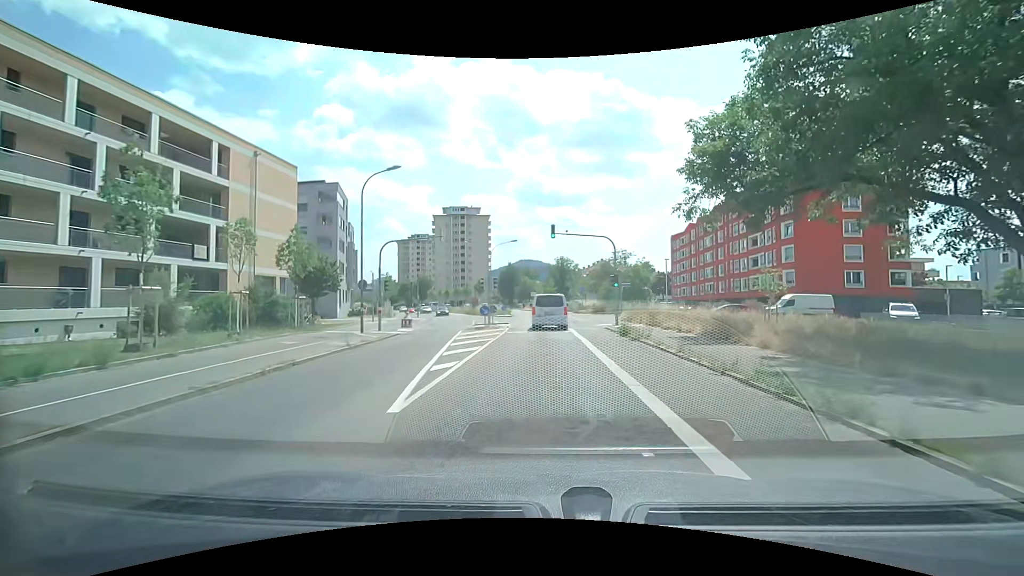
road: secondary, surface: asphalt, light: Day
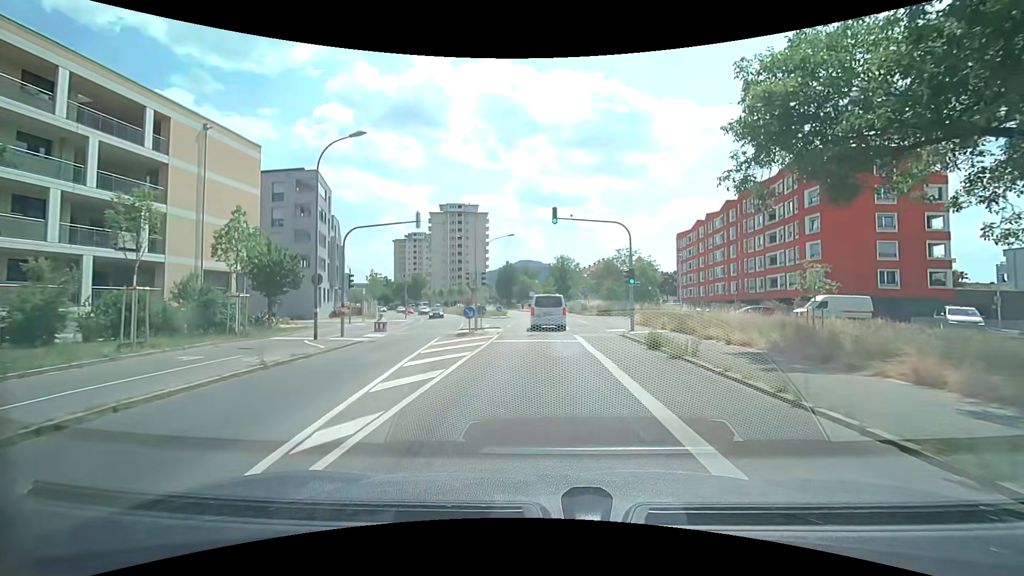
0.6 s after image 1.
(+0.1, +5.7) m; 0°
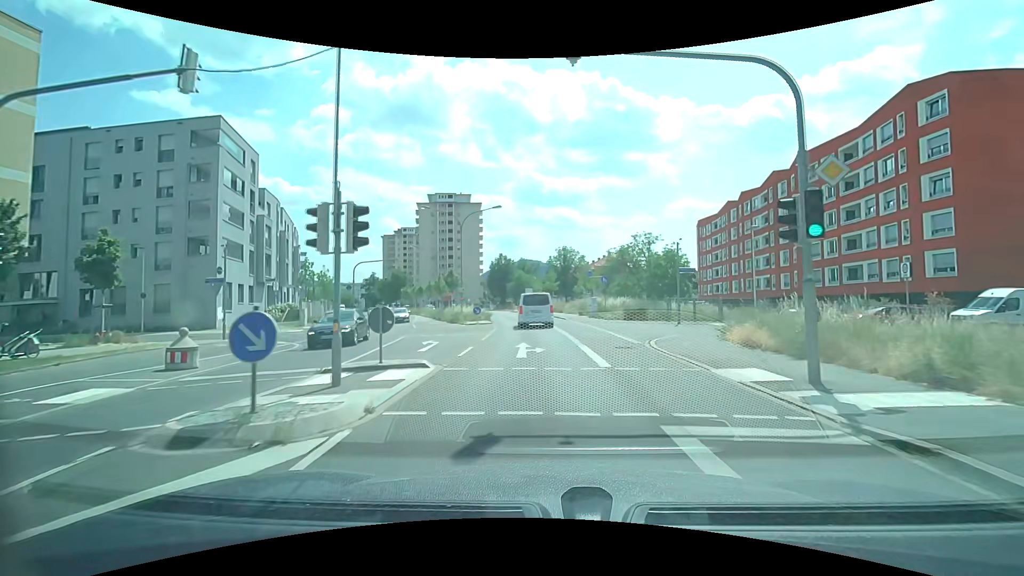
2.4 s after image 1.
(0.0, +17.0) m; 0°
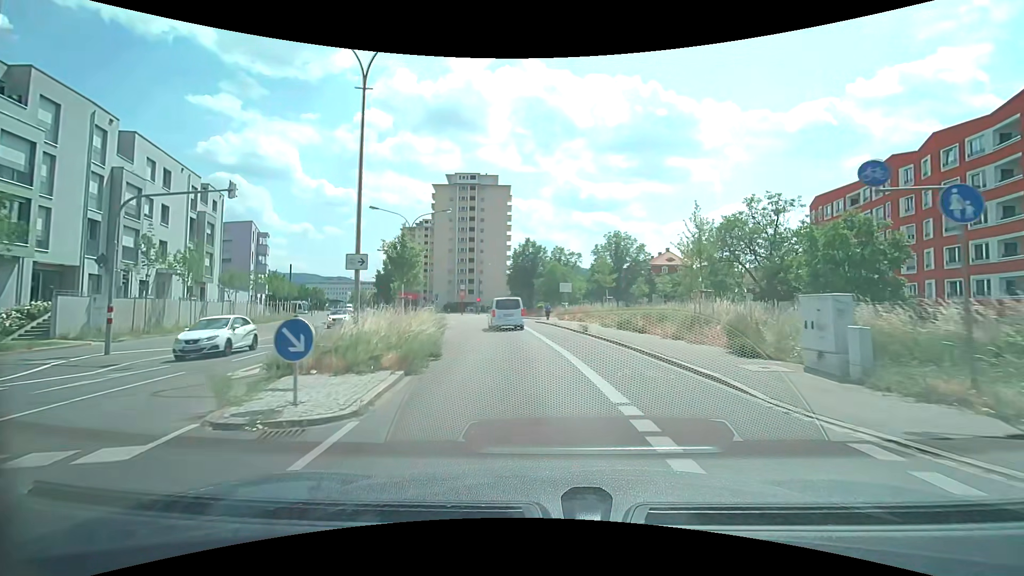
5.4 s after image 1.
(-0.7, +29.2) m; -4°
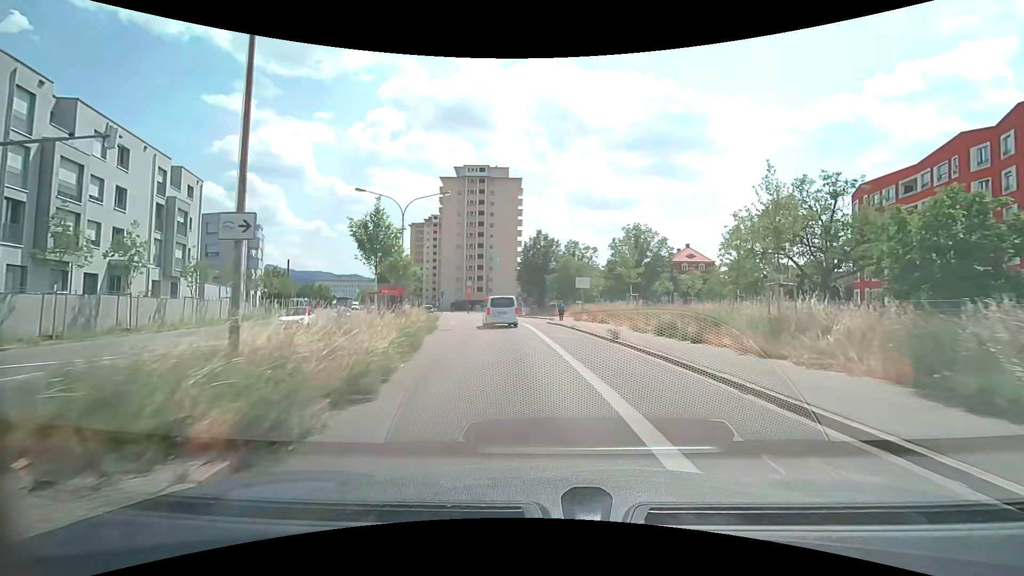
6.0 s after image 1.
(-0.1, +6.0) m; -2°
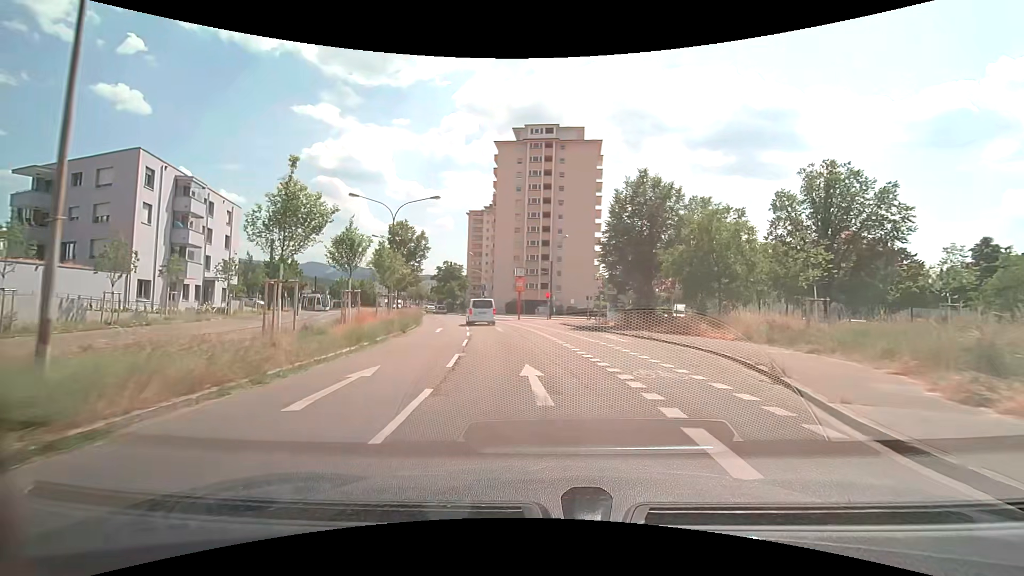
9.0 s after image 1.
(-2.0, +30.5) m; -8°
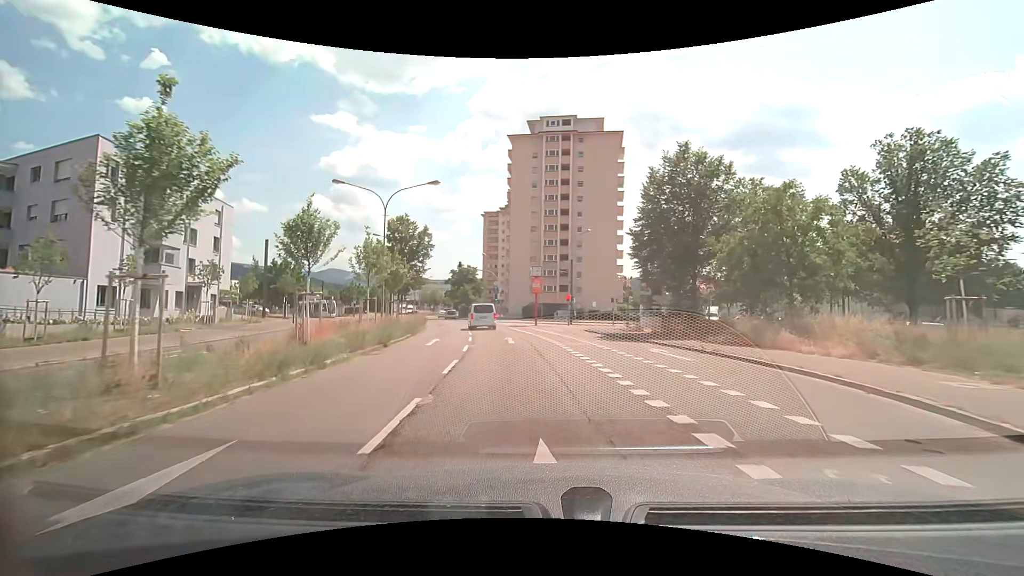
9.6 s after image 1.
(-0.1, +6.2) m; -2°
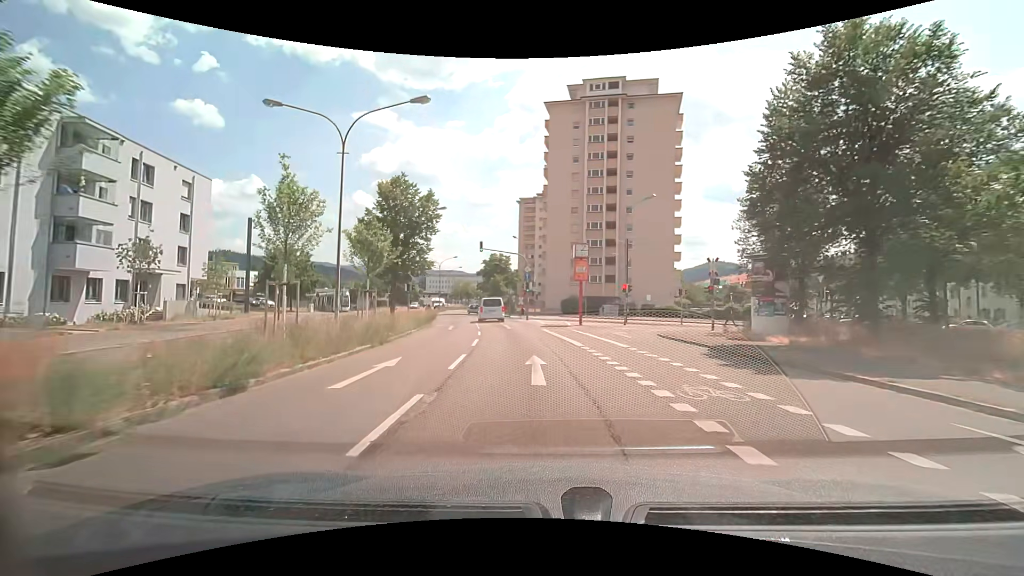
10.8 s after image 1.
(-0.5, +12.4) m; -5°
